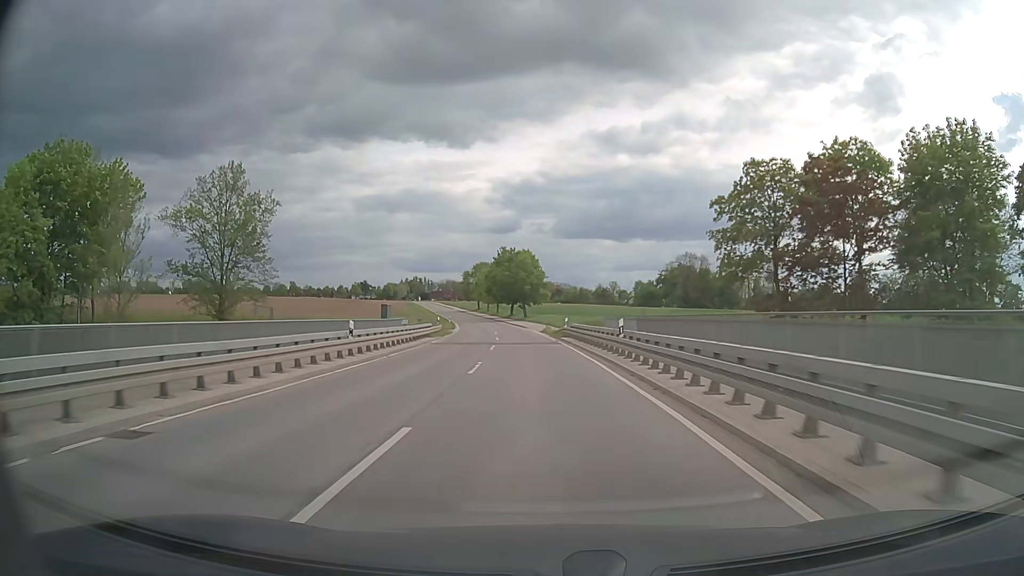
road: secondary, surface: asphalt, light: Day
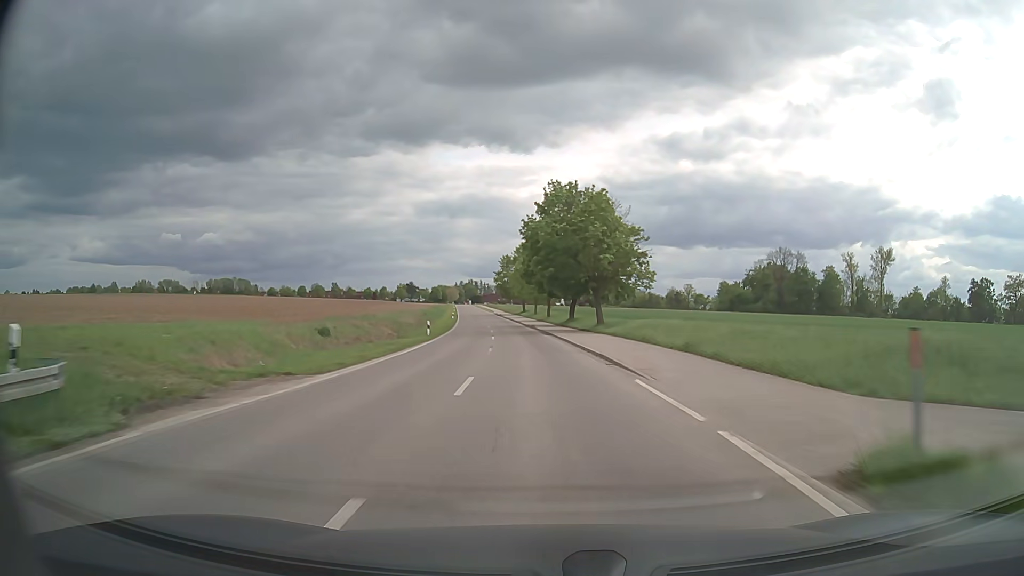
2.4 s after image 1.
(-2.6, +52.0) m; -5°
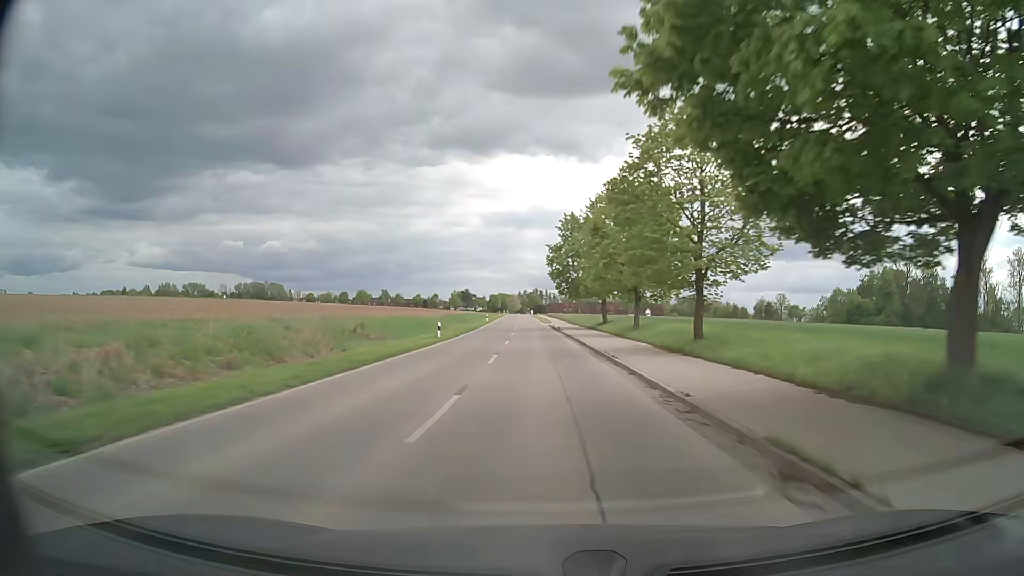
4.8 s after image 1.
(-2.9, +52.7) m; -6°
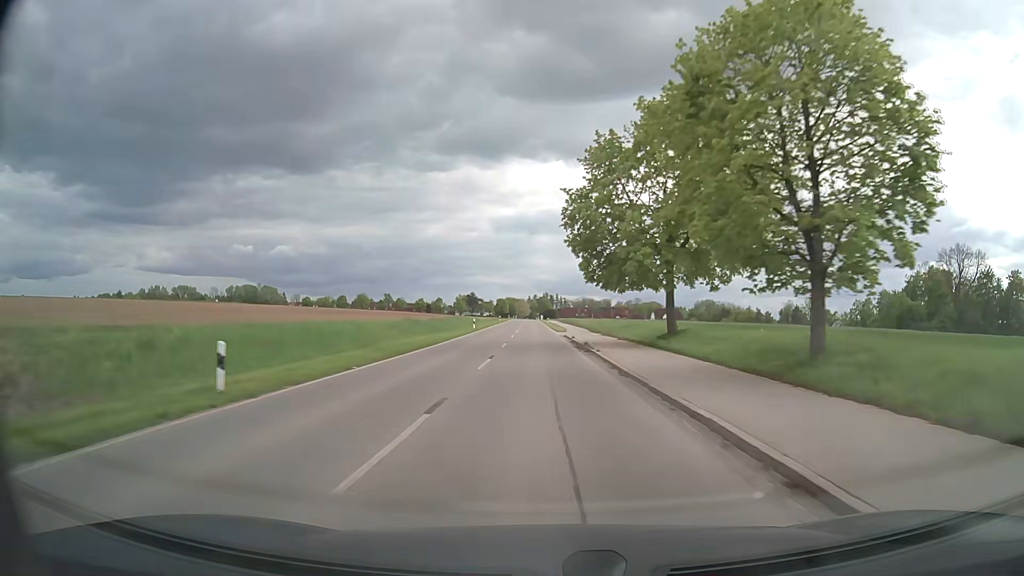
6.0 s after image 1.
(-0.3, +26.4) m; -1°
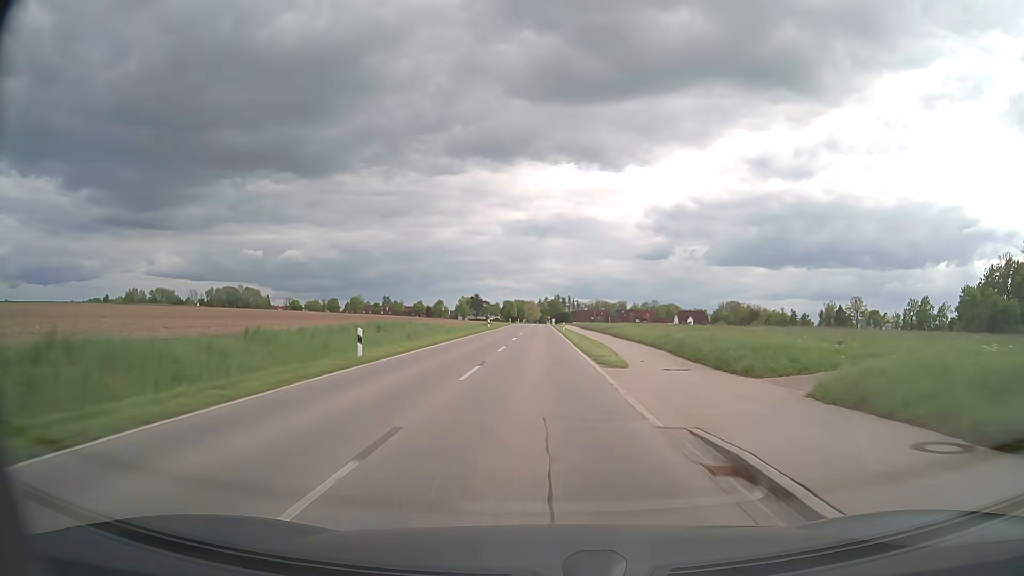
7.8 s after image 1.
(-0.3, +39.4) m; -1°
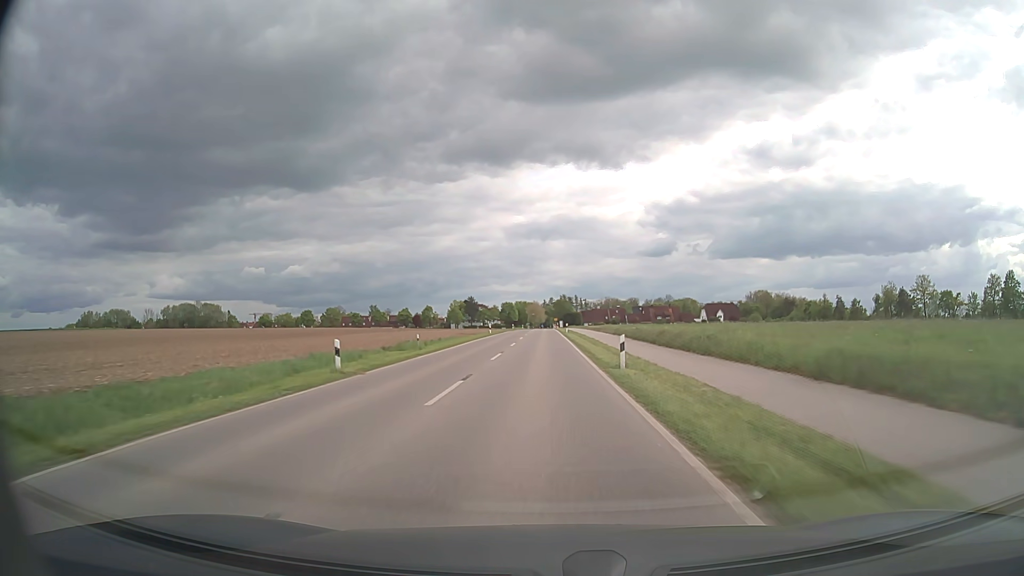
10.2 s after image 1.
(+0.1, +51.9) m; 0°
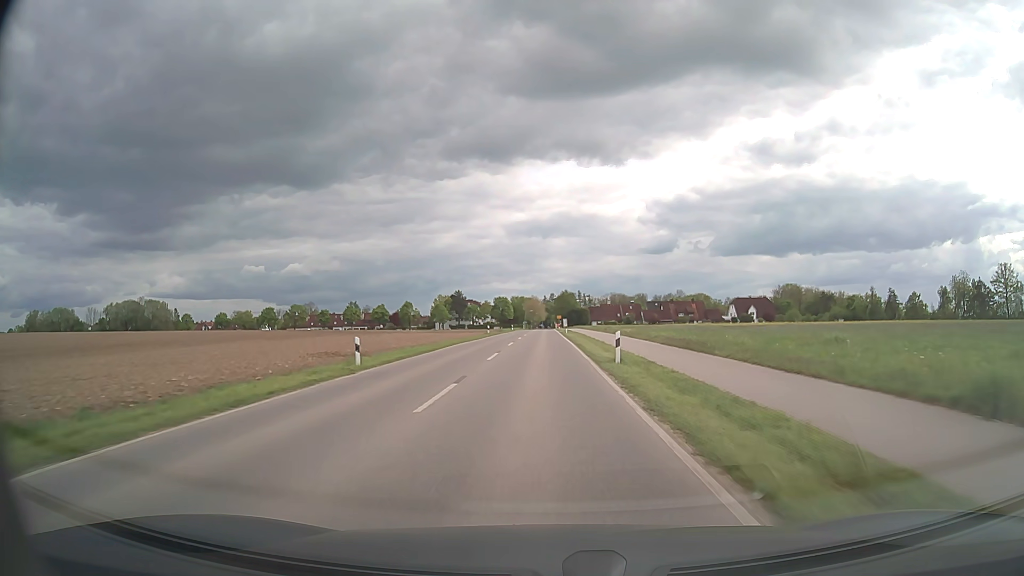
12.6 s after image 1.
(0.0, +48.9) m; 0°
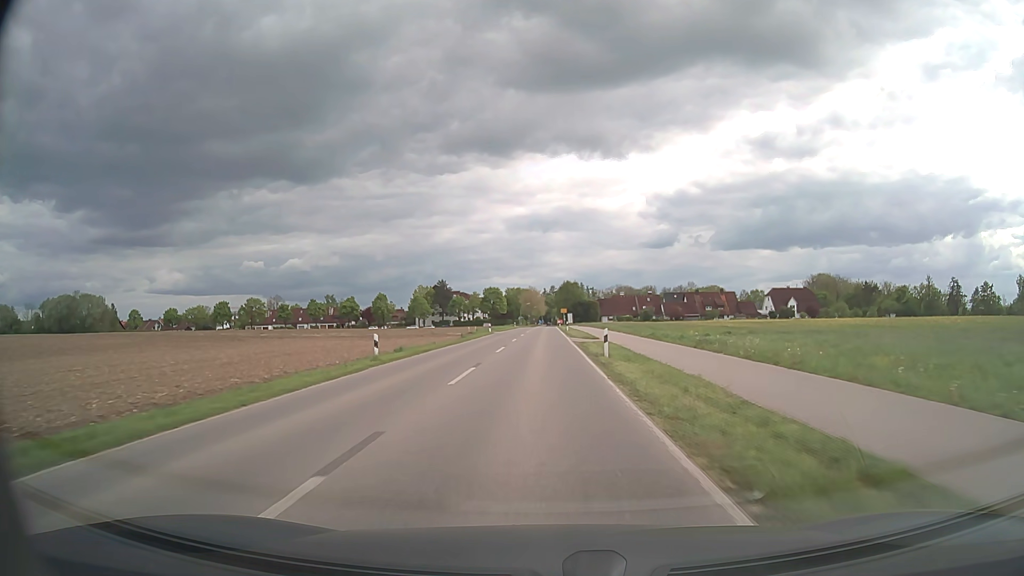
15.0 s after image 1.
(0.0, +44.1) m; 0°
(0, +10) (0, +20) (0, +30) (0, +40) (0, +50) (0, +60) (0, +70) (0, +80) (0, +90) (0, +100) m
